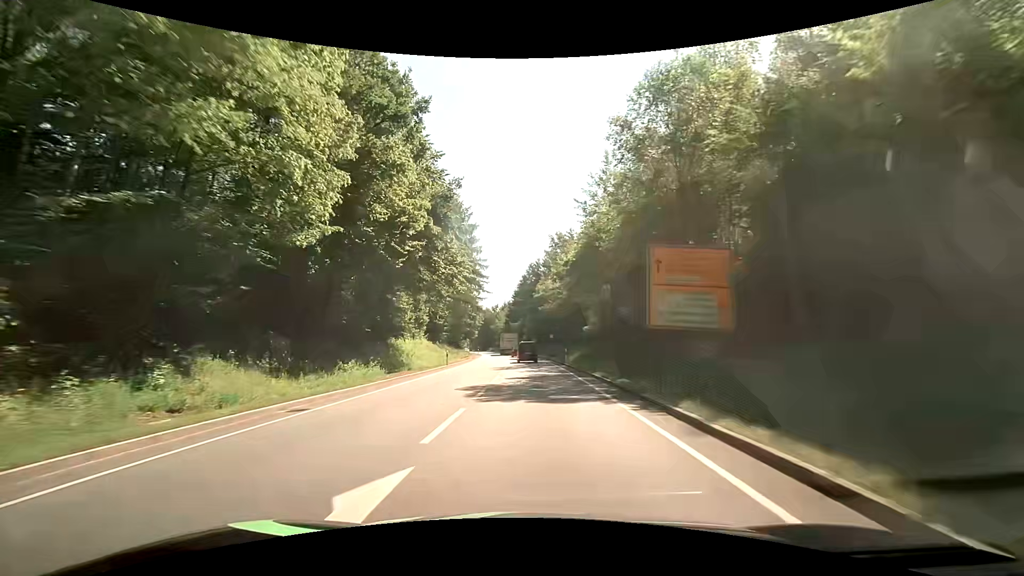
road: primary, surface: asphalt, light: Day
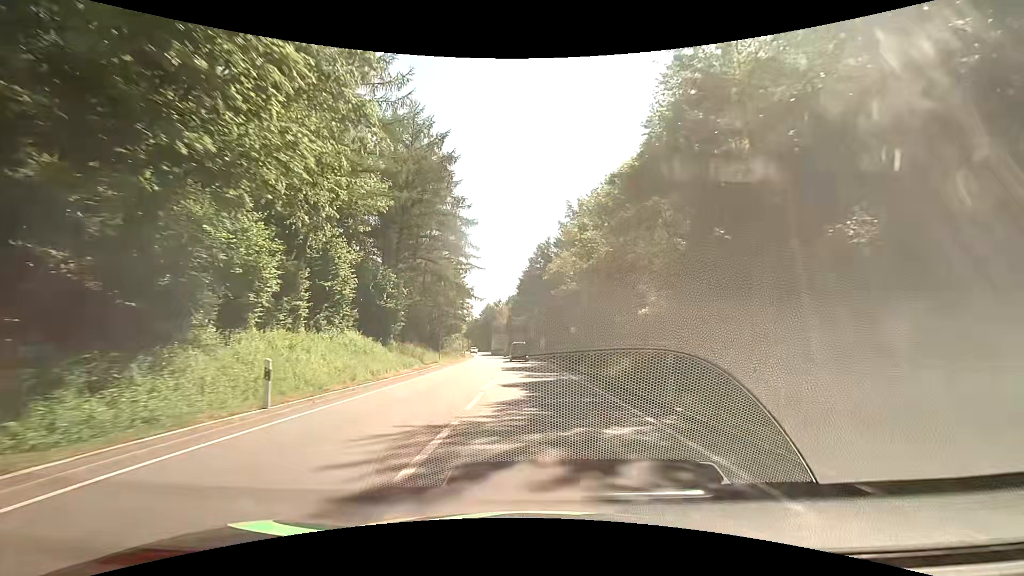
(0.0, +26.1) m; -1°
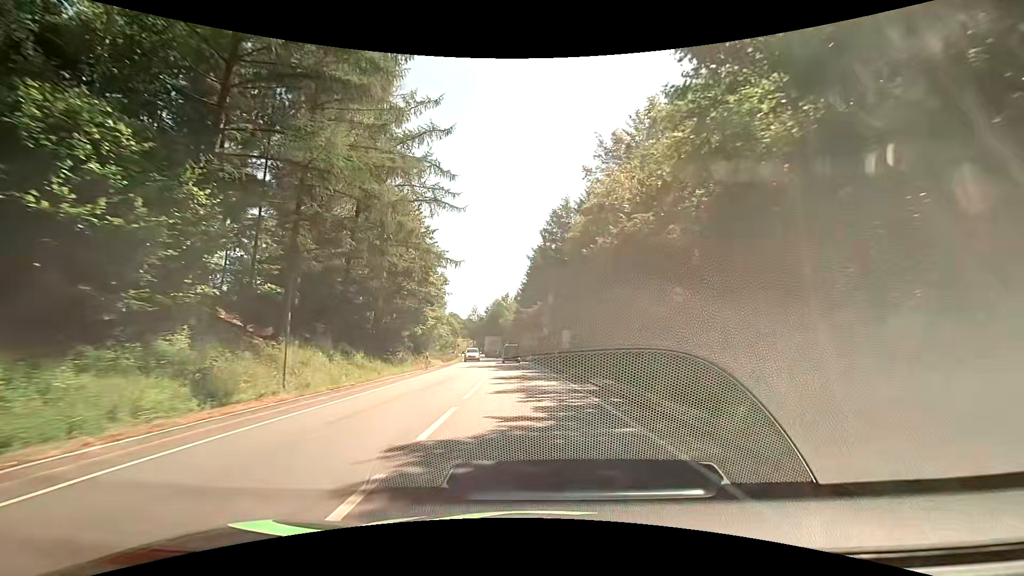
(0.0, +27.8) m; -1°
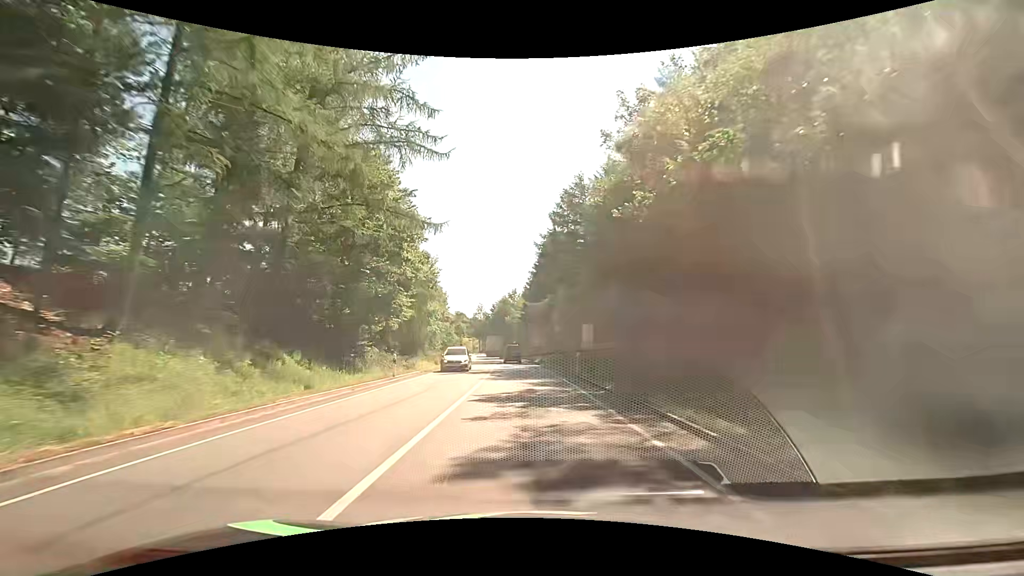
(0.0, +10.1) m; -1°
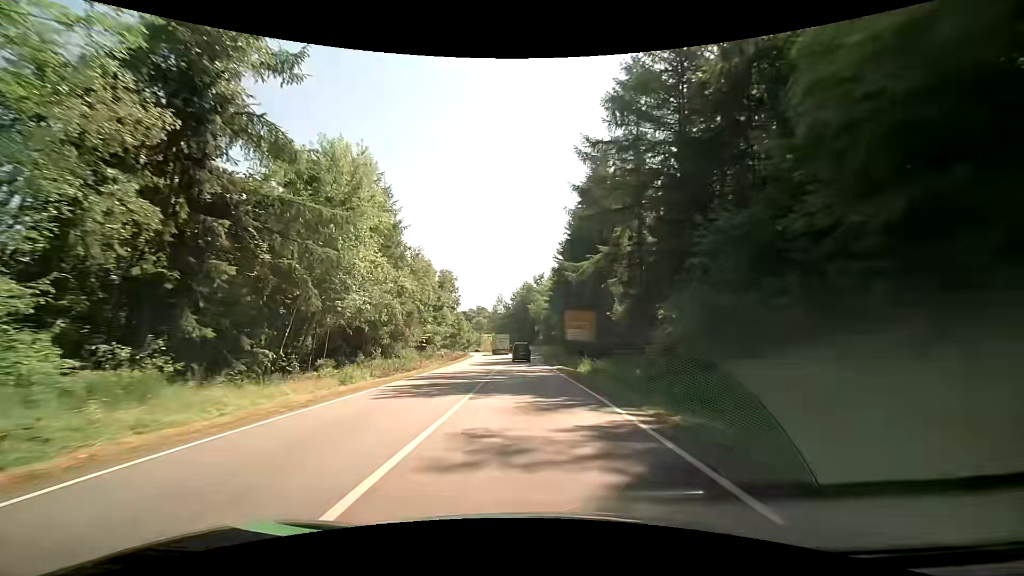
(-0.8, +32.6) m; -3°
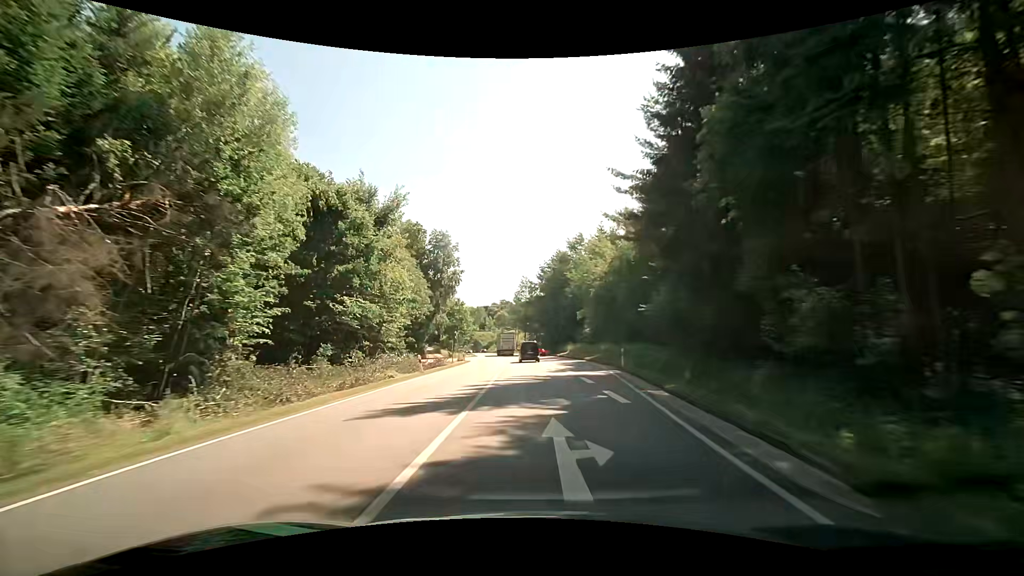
(-1.7, +46.1) m; -4°
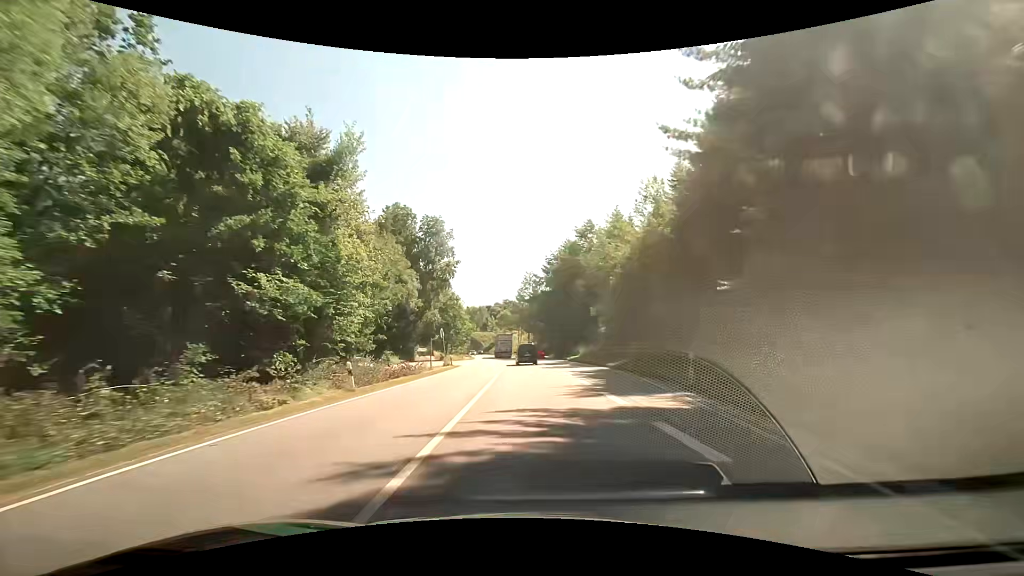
(-0.1, +11.7) m; -1°
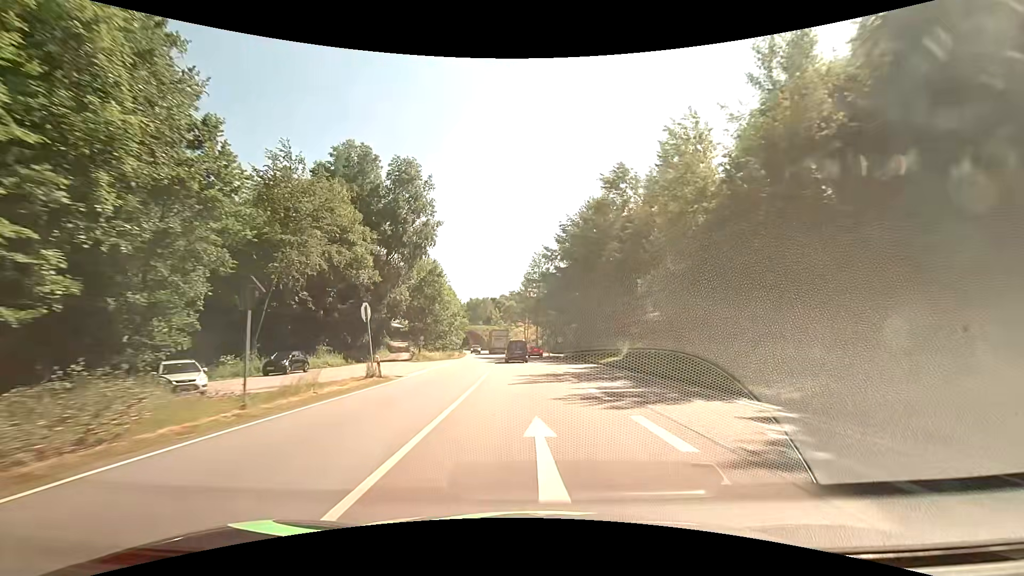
(-0.1, +23.4) m; -1°
(0, +10) (0, +20) (0, +30) (-1, +40) (-2, +50) (-2, +60) (-3, +70) (-4, +80) (-5, +90) (-7, +100) m
